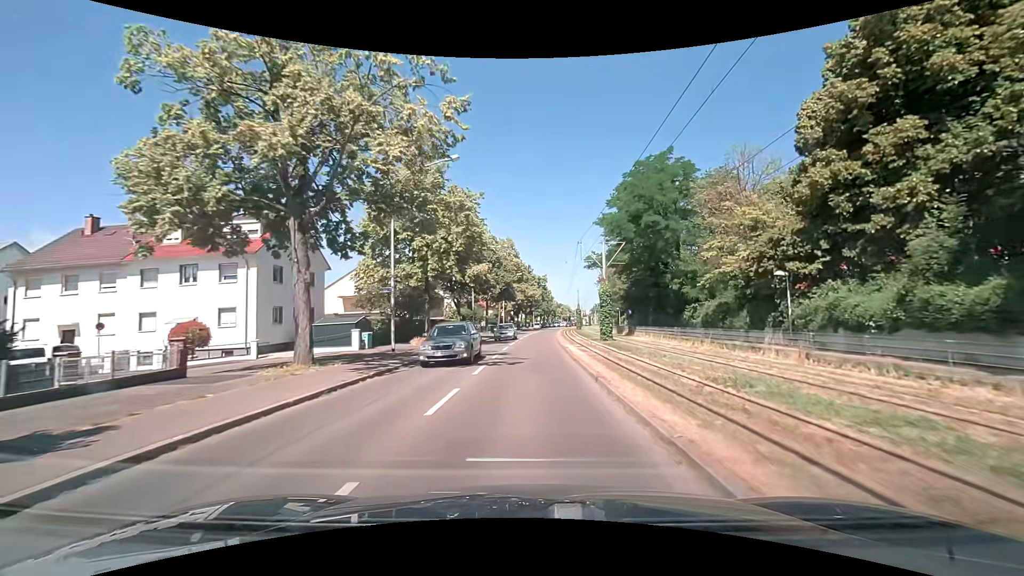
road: tertiary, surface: asphalt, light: Day
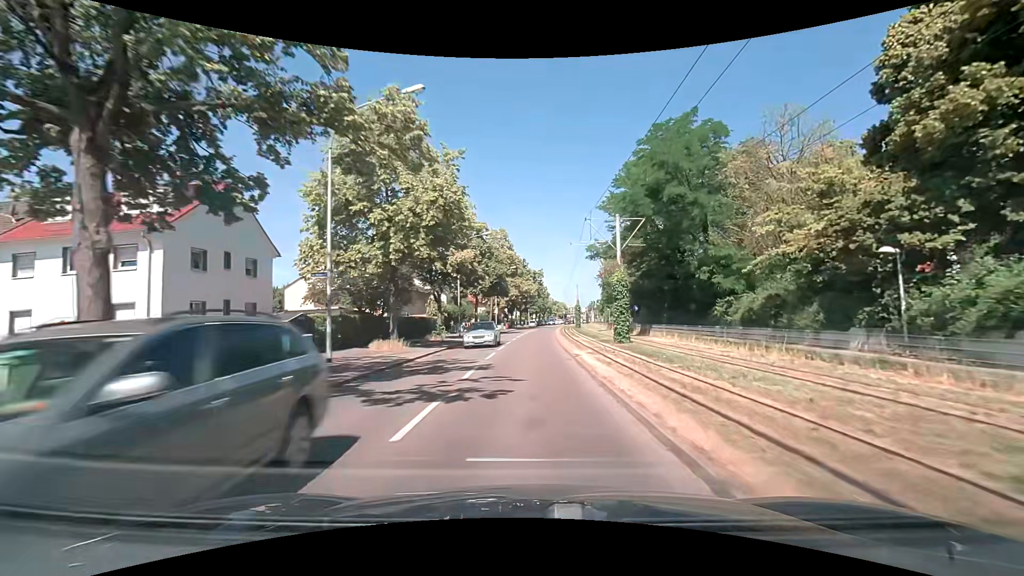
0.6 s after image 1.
(0.0, +7.6) m; 0°
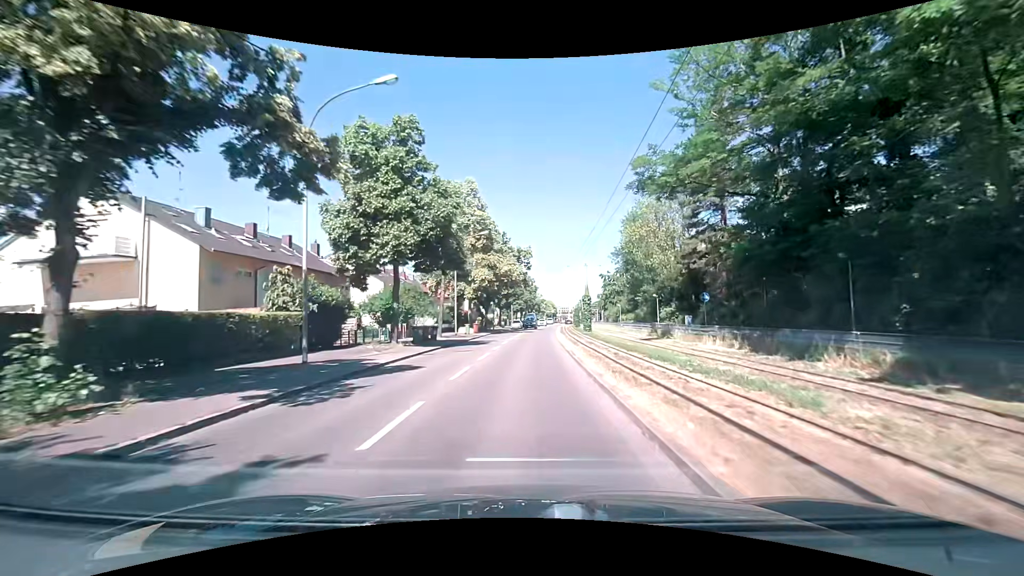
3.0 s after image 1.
(+0.5, +30.6) m; +2°
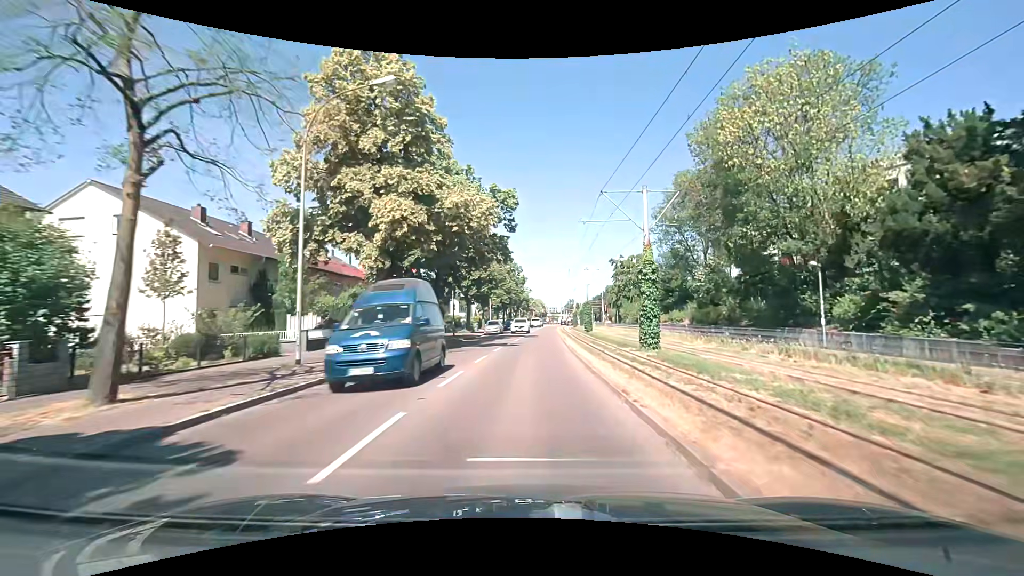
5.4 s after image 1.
(+0.2, +30.9) m; +1°
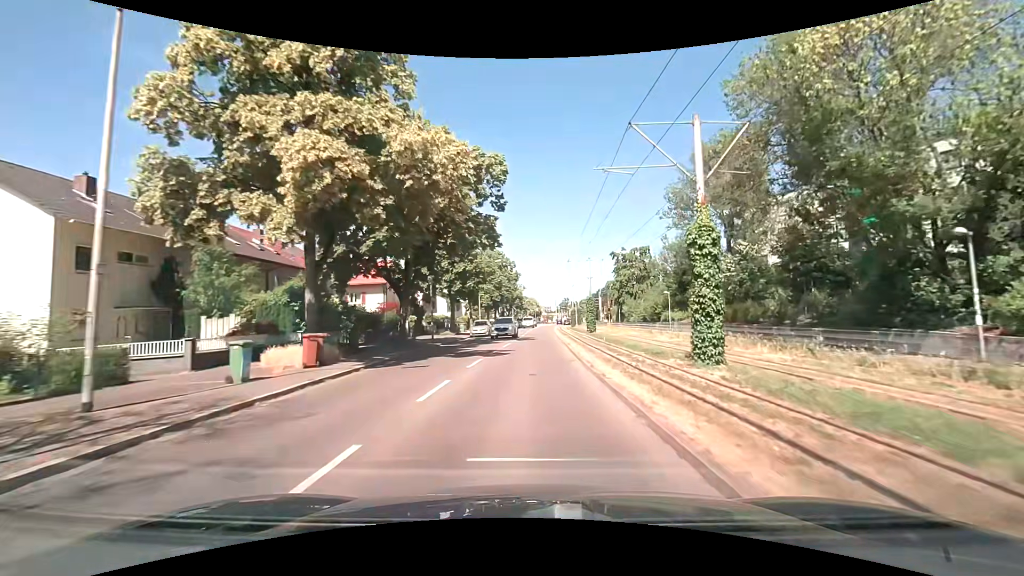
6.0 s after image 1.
(+0.1, +7.7) m; +1°
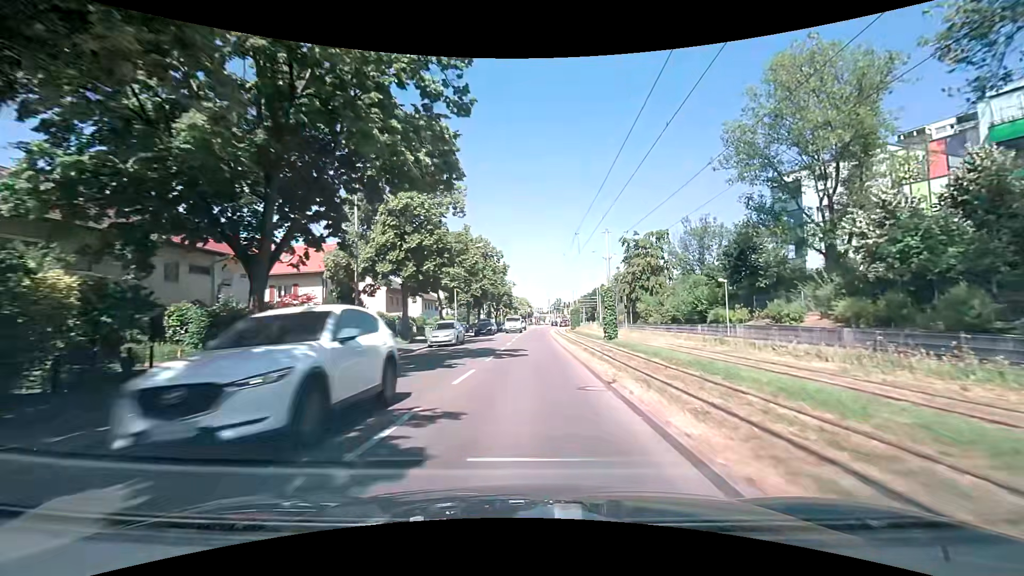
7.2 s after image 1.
(+0.1, +15.6) m; +1°
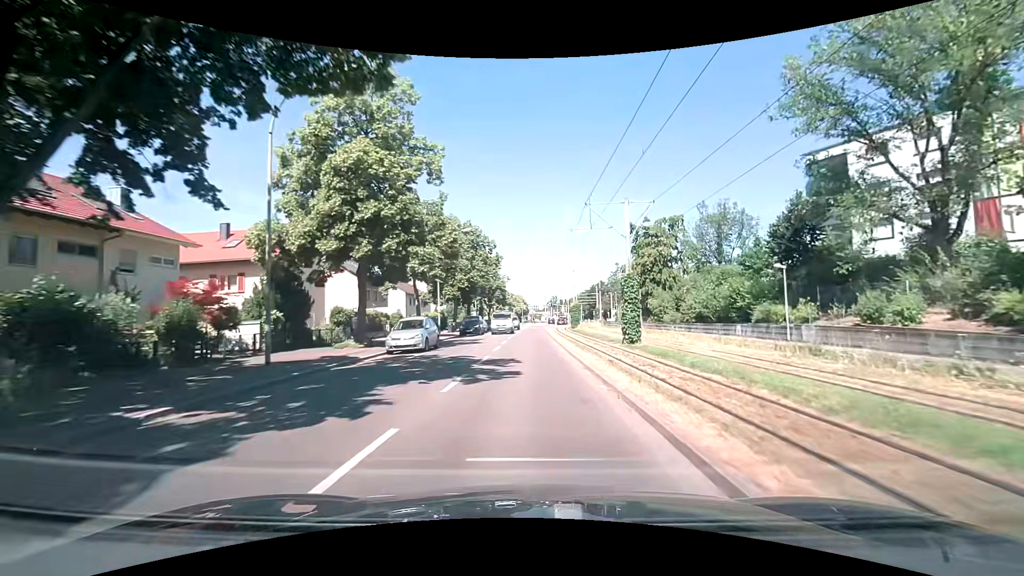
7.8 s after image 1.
(0.0, +7.8) m; +1°
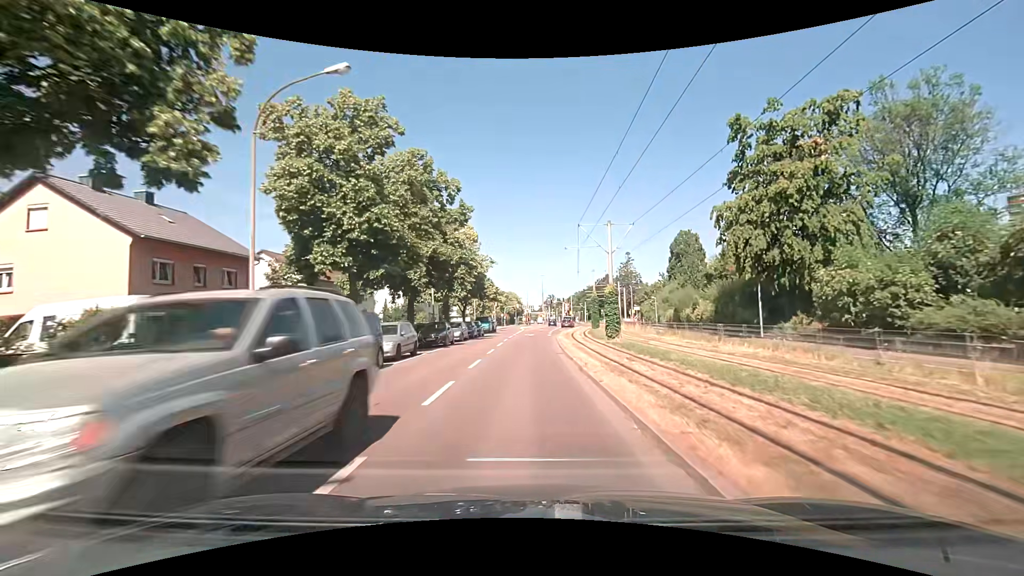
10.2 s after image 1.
(-0.1, +30.8) m; 0°
(0, +10) (0, +20) (0, +30) (+1, +40) (+1, +50) (+3, +60) (+4, +70) (+6, +80) (+7, +90) (+9, +99) m
